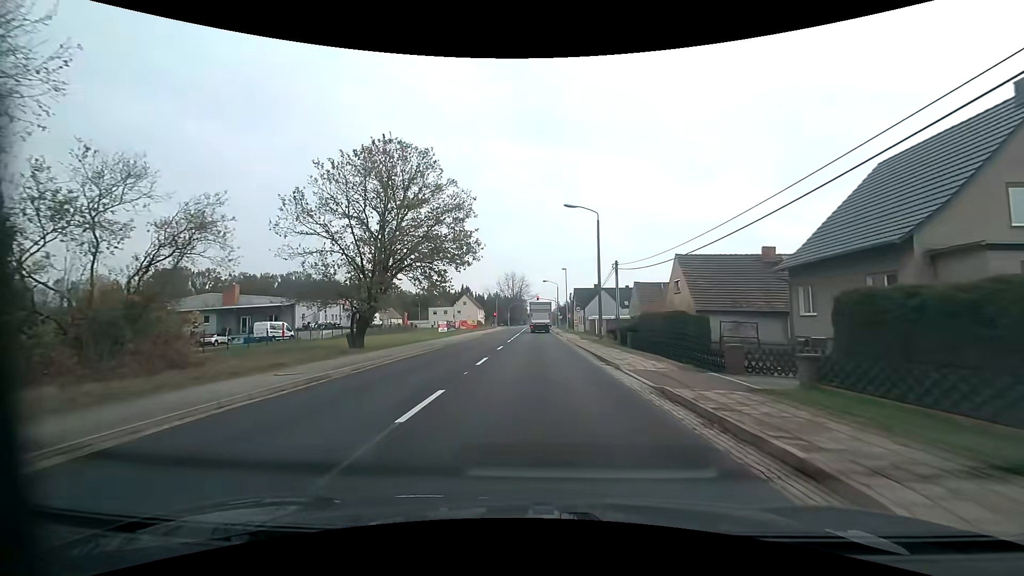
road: primary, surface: asphalt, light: Day
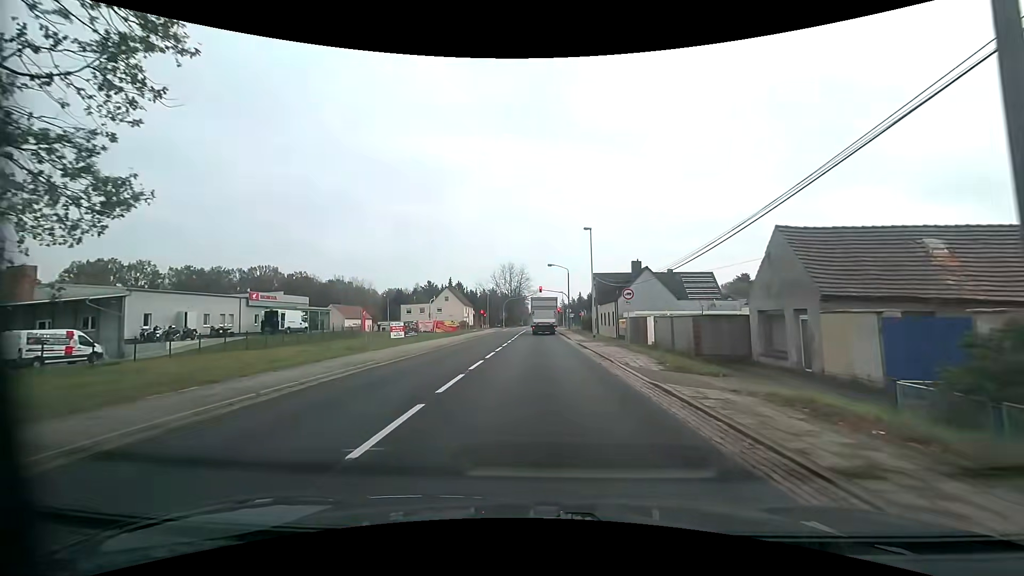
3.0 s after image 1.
(-0.3, +28.6) m; -1°
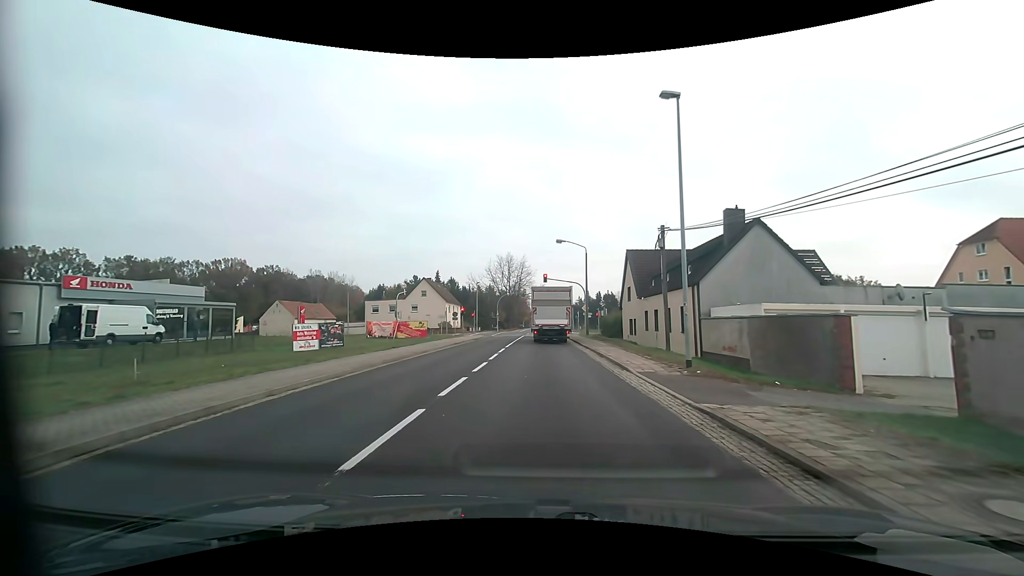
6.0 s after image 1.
(0.0, +22.7) m; 0°
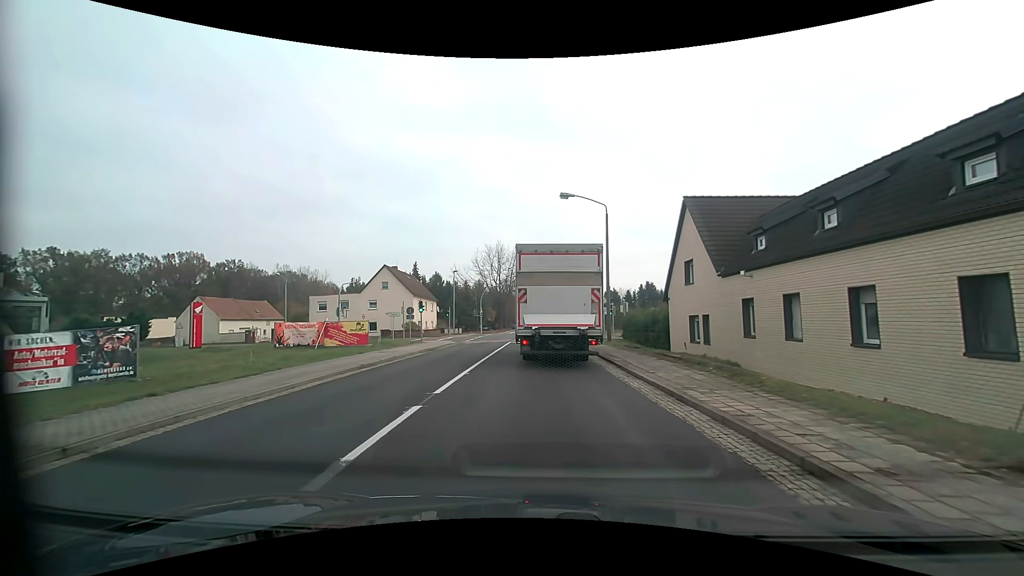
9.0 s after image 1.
(+0.1, +17.6) m; +1°
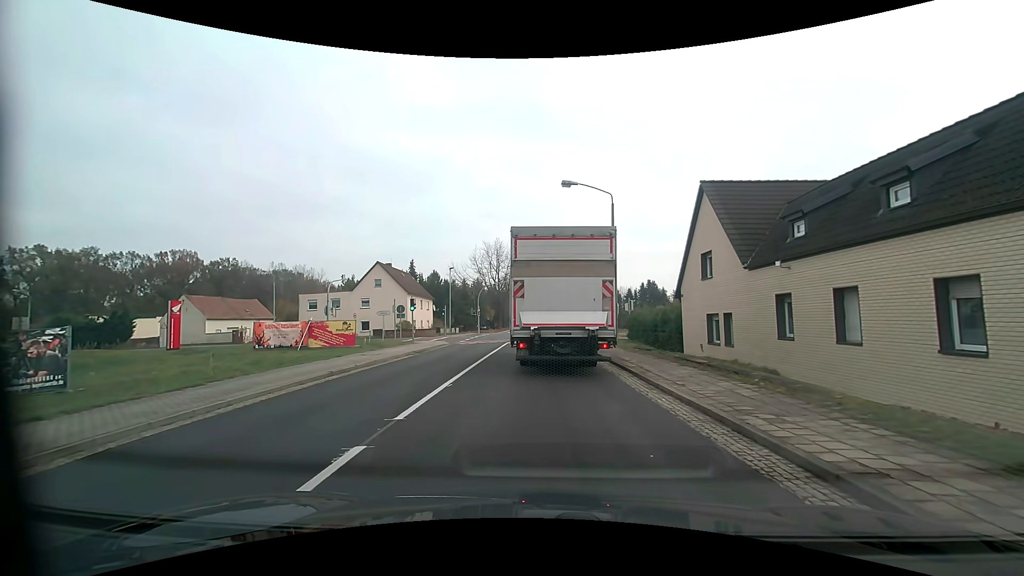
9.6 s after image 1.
(0.0, +2.5) m; +1°
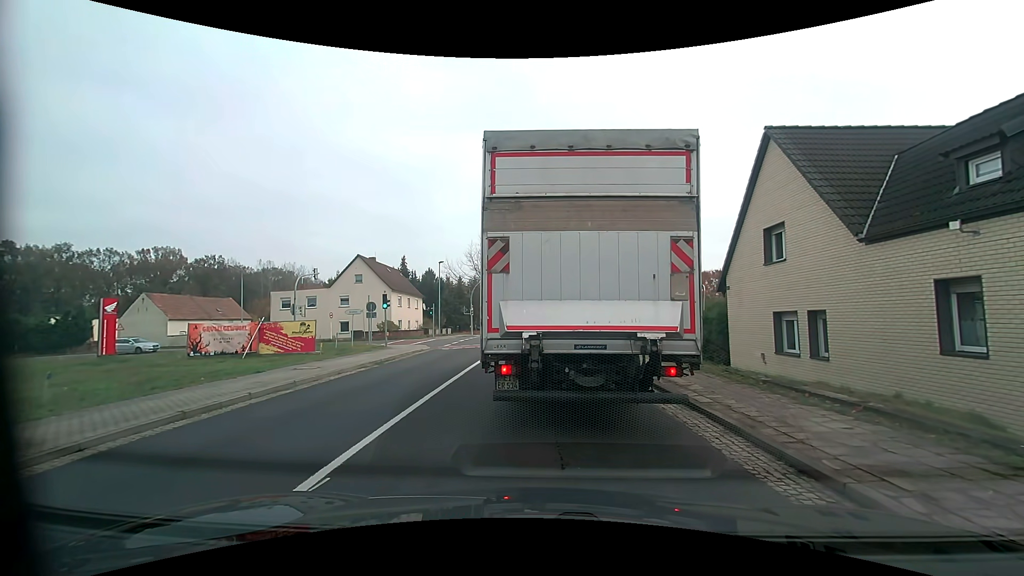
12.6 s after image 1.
(-0.1, +5.8) m; -1°
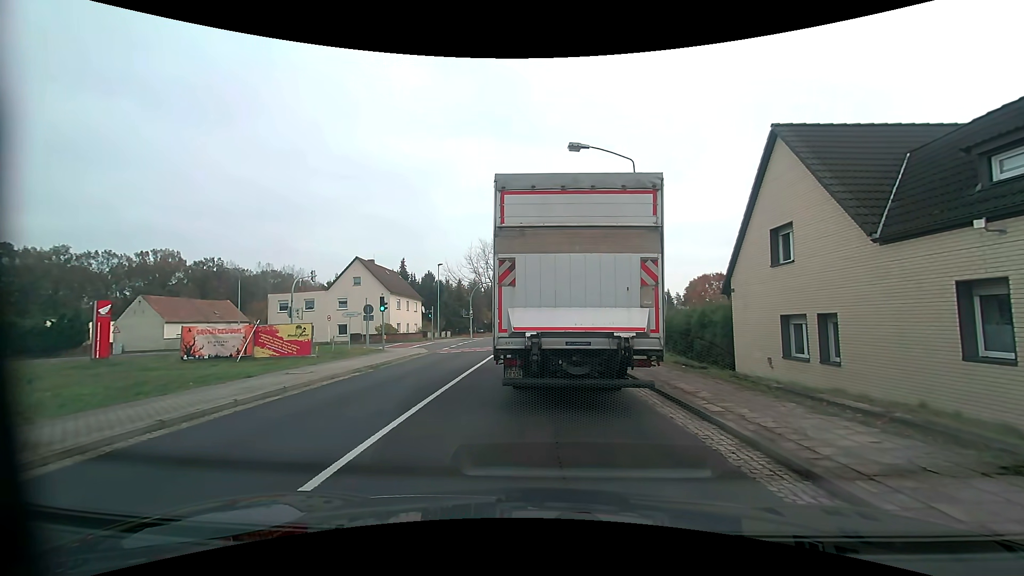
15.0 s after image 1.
(0.0, +0.5) m; 0°
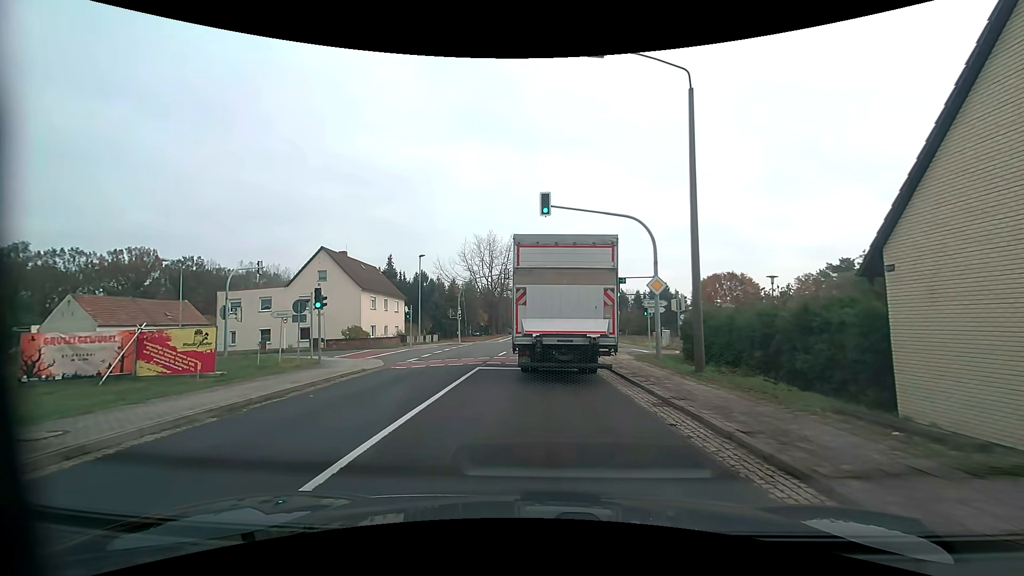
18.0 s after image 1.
(+0.1, +9.1) m; 0°
(0, +10) (0, +20) (0, +30) (+1, +40) (+1, +50) (+1, +60) (+2, +70) (+2, +80) (+2, +90) (+2, +100) m
